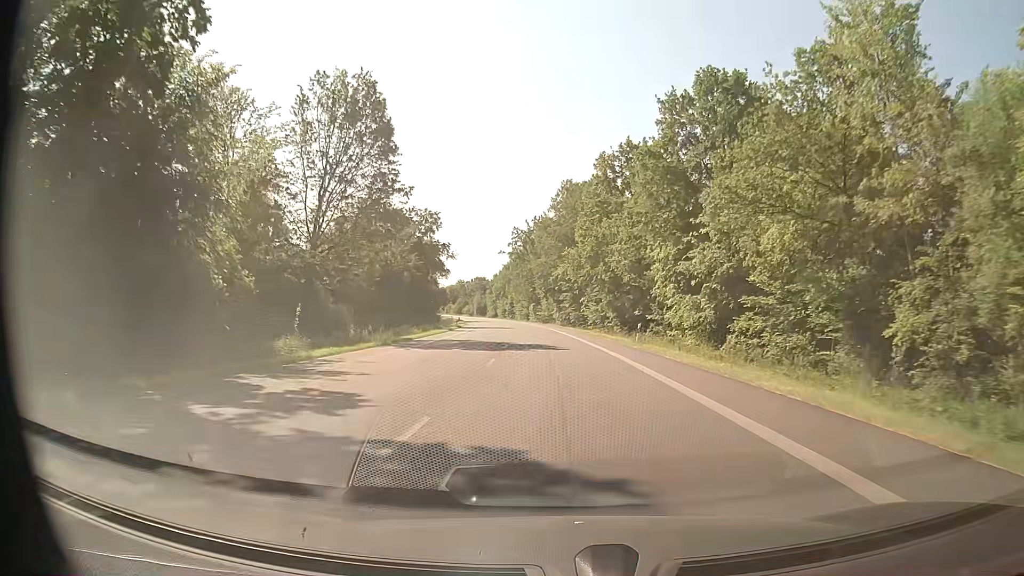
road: primary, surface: asphalt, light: Day
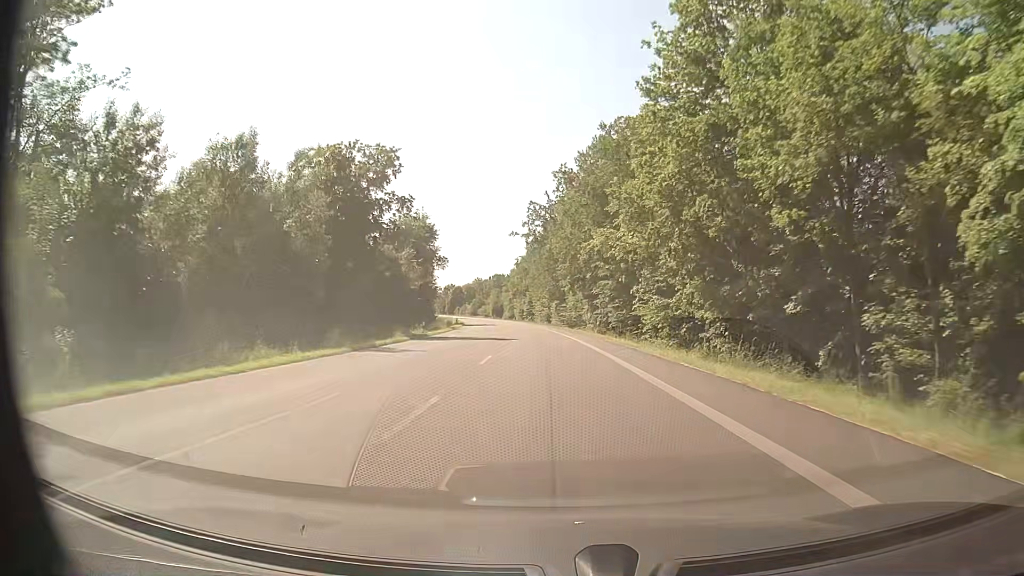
(-0.7, +33.3) m; -2°
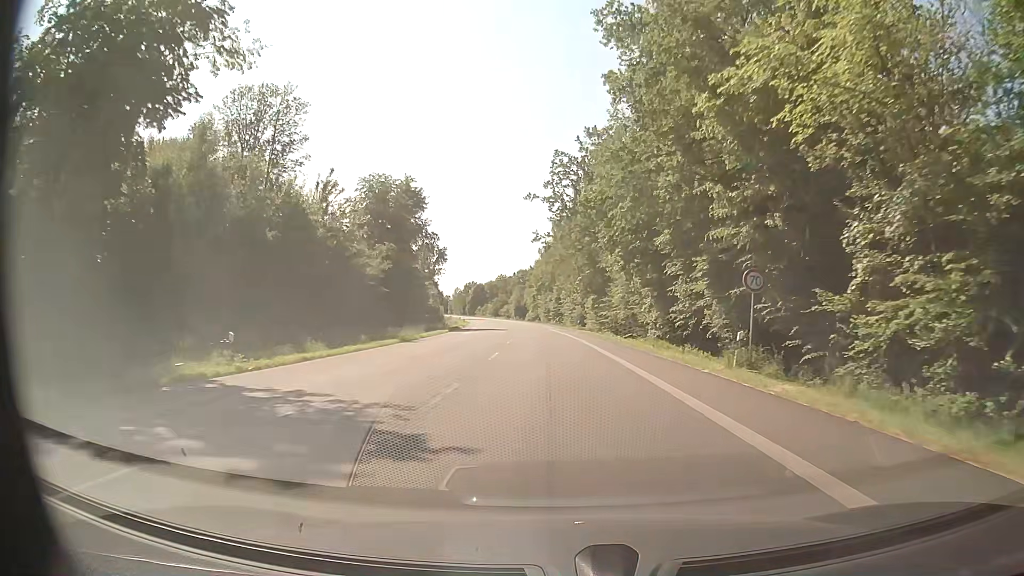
(-0.7, +33.2) m; -3°
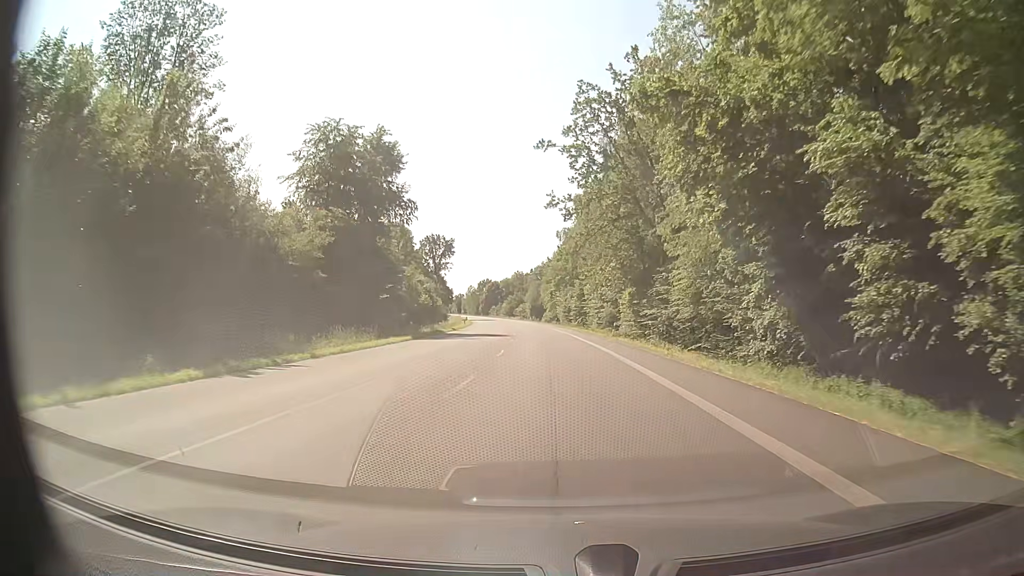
(-0.3, +22.1) m; -2°
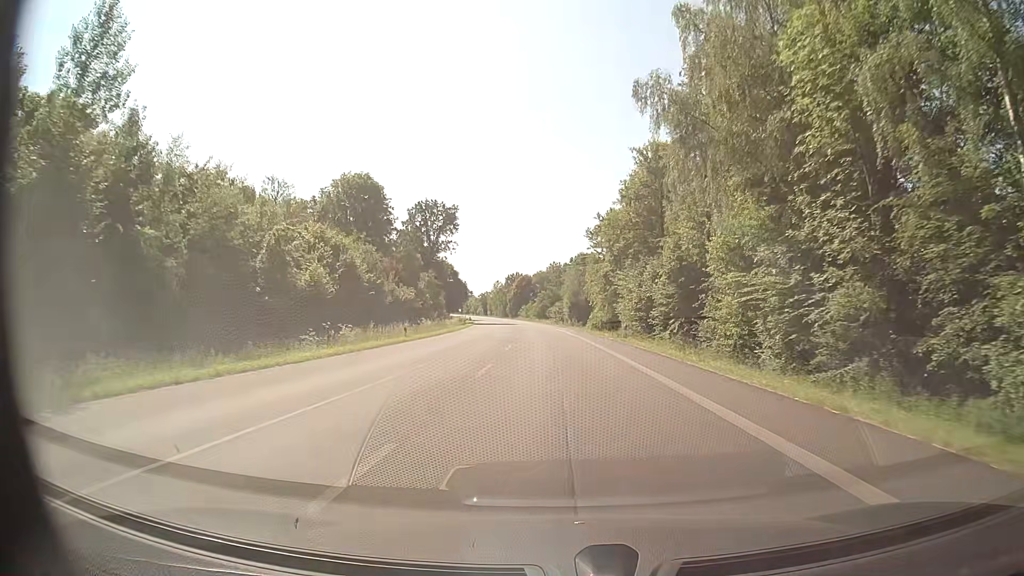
(-1.4, +55.3) m; -3°
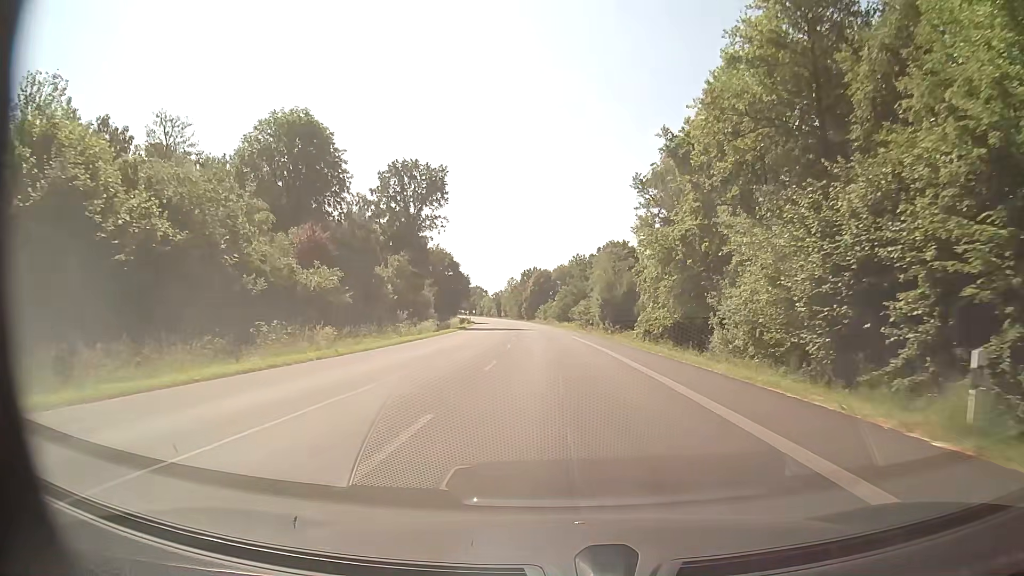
(-0.8, +33.2) m; -2°
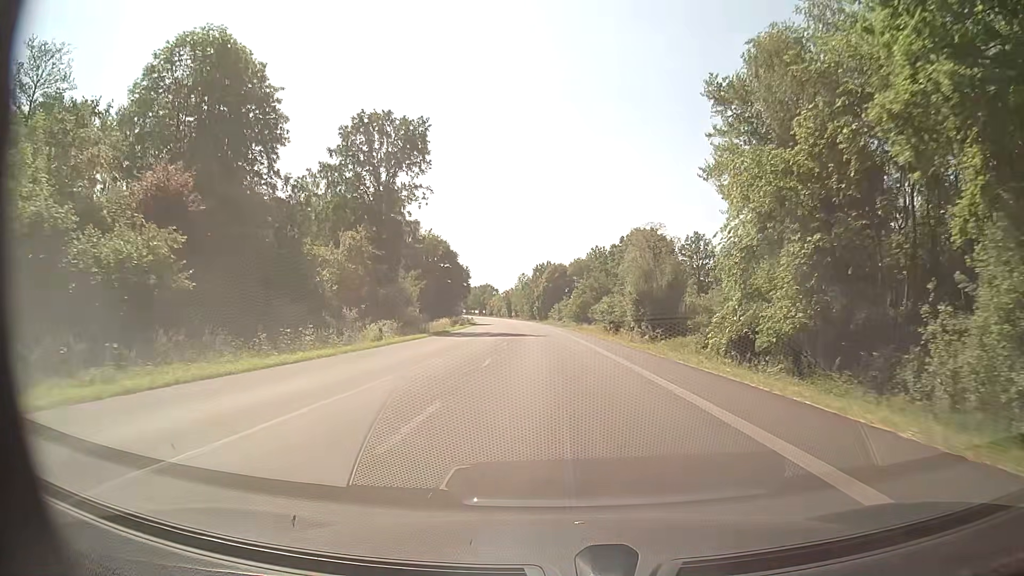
(-0.2, +22.1) m; -1°
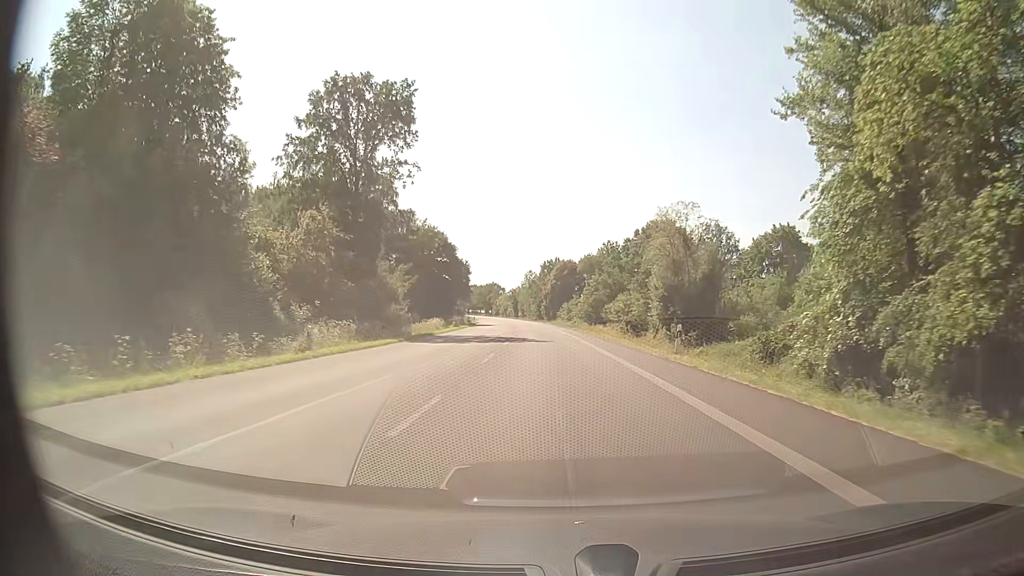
(0.0, +11.1) m; -1°
